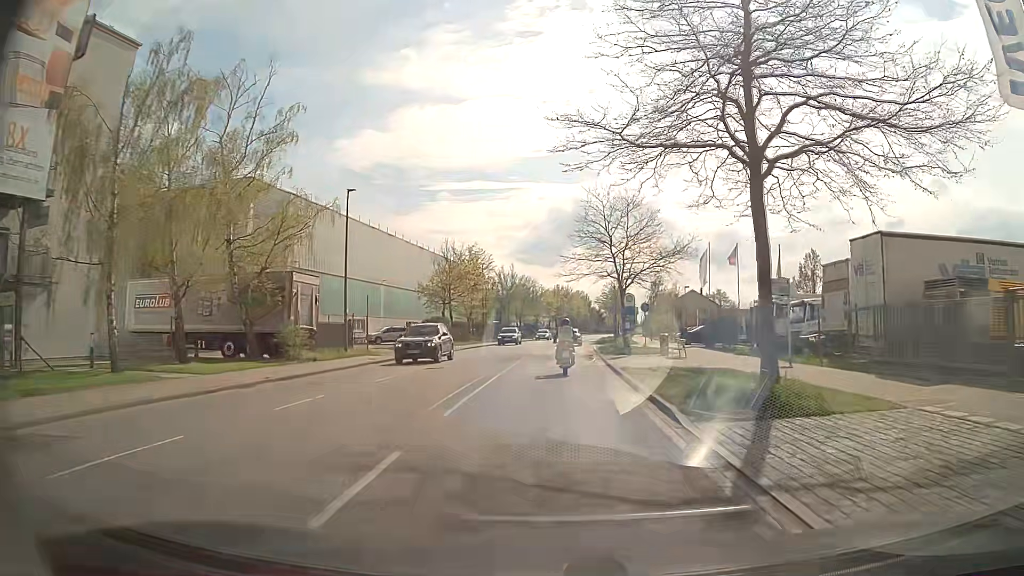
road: residential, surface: asphalt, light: Day
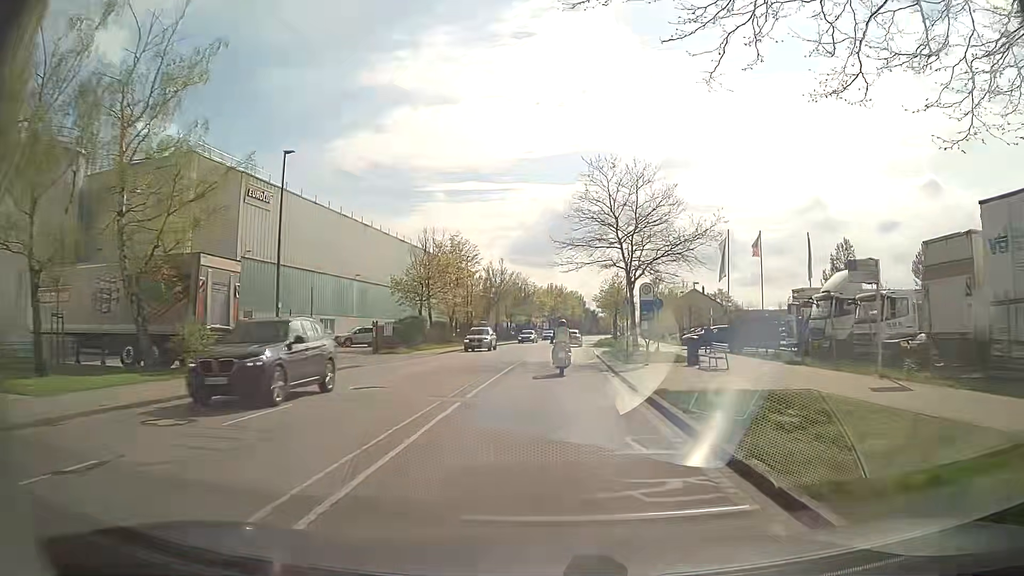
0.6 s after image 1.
(+0.1, +7.9) m; +1°
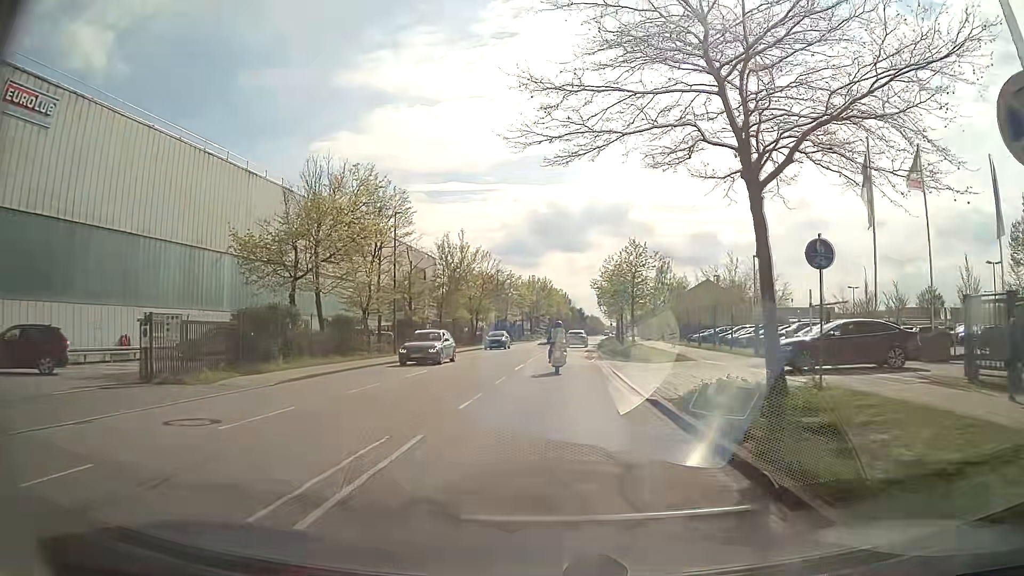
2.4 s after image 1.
(+0.4, +24.1) m; +1°
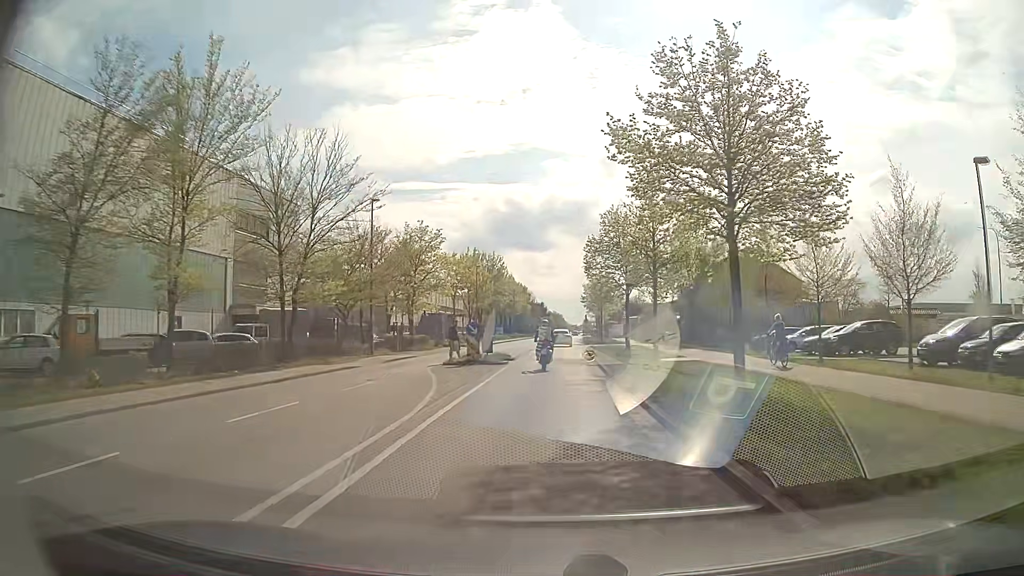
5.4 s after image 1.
(+1.5, +41.2) m; +3°
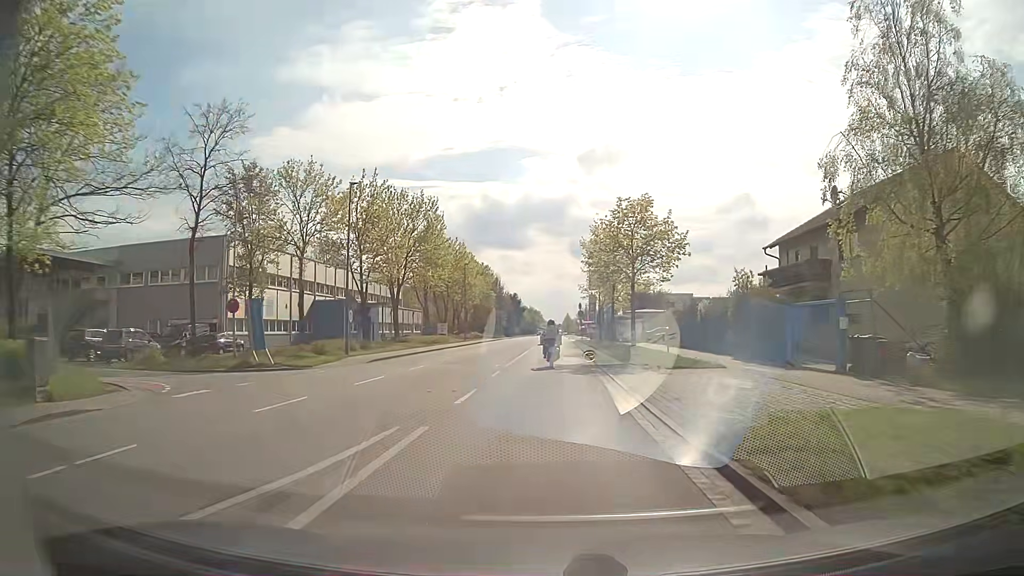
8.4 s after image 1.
(+1.0, +40.9) m; +3°
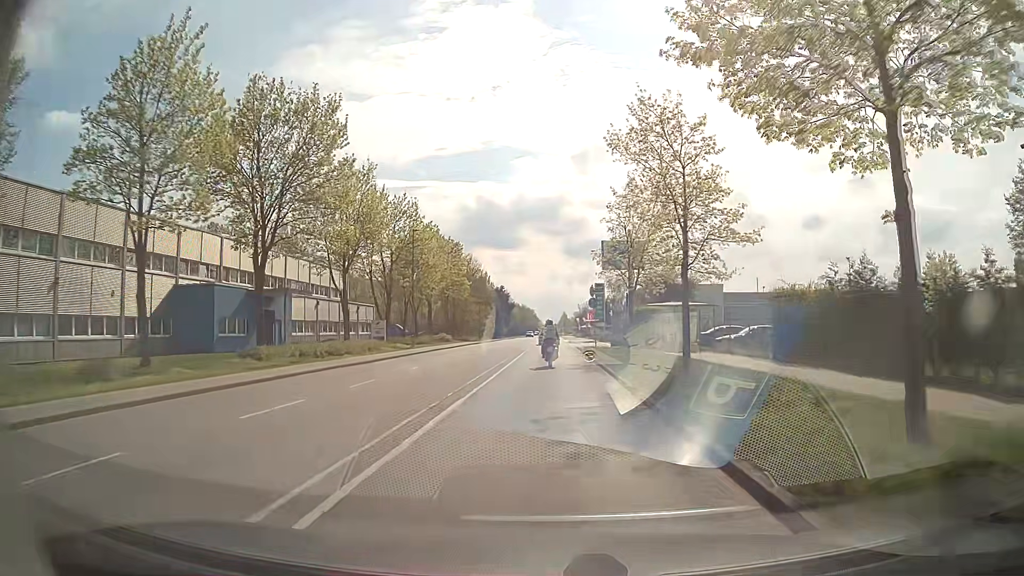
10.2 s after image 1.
(0.0, +24.9) m; 0°
